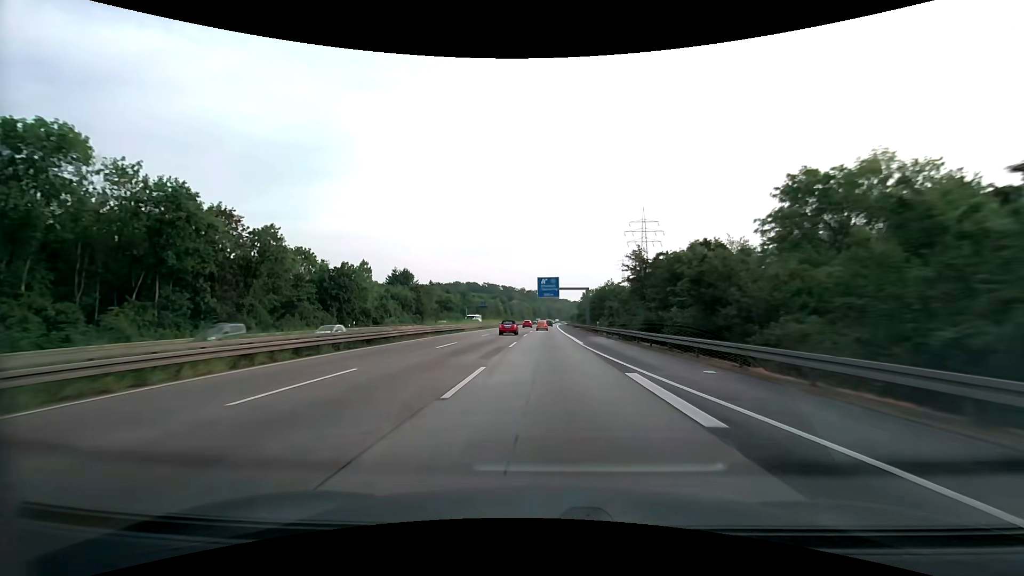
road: motorway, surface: asphalt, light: Day
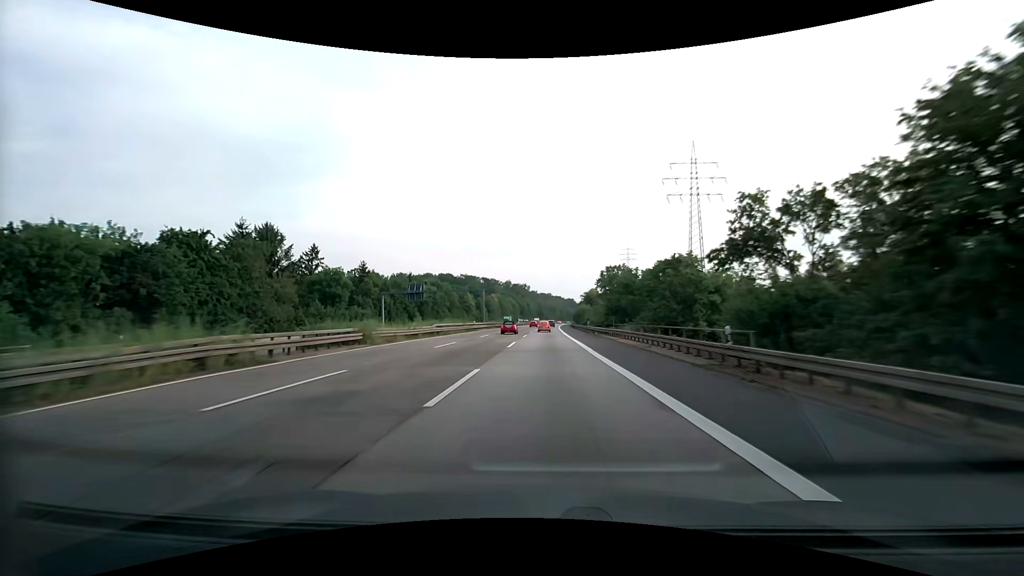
(+0.4, +88.2) m; +1°
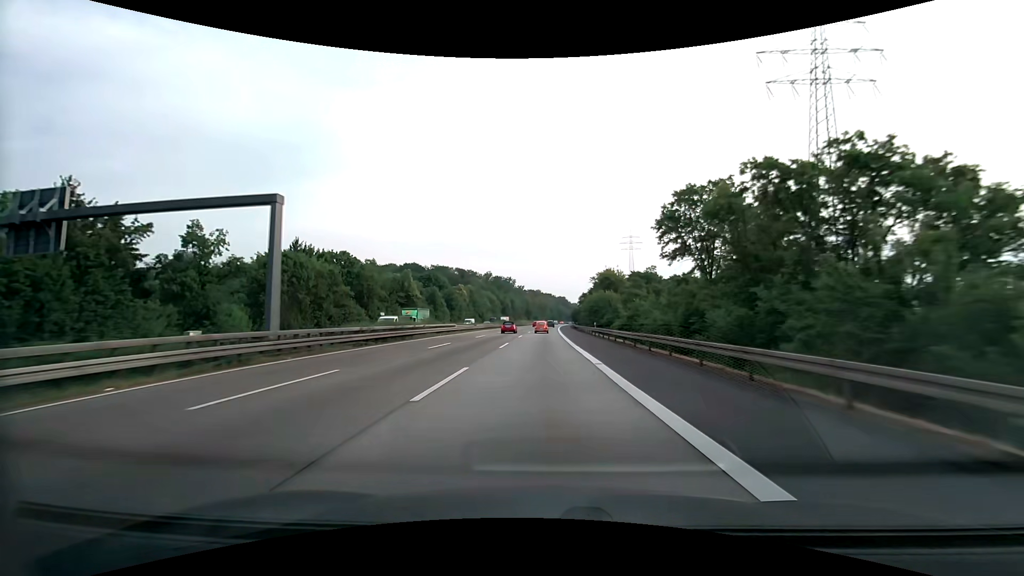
(+0.8, +70.2) m; +1°
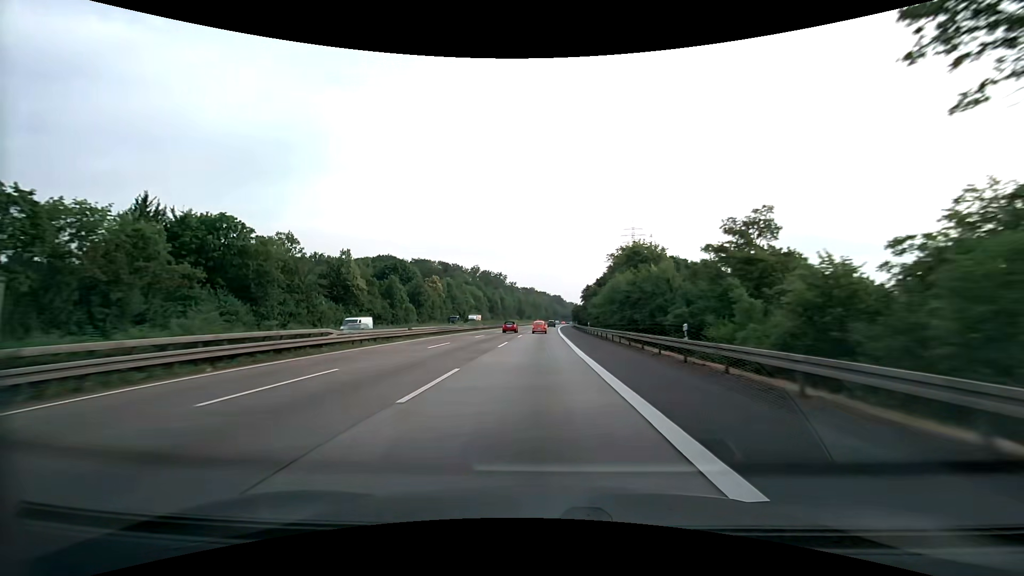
(+0.2, +35.0) m; +1°
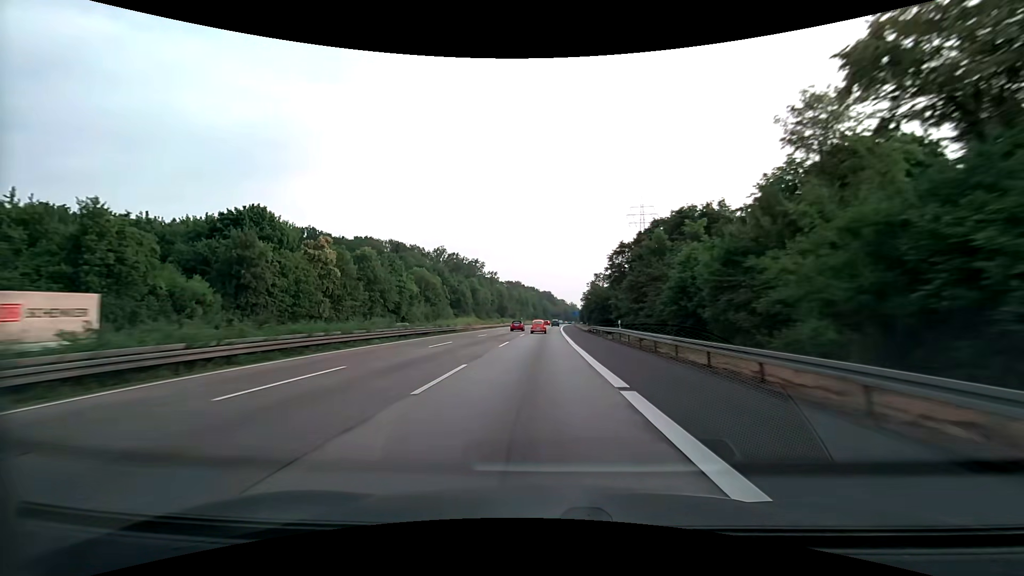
(+0.8, +69.8) m; +1°
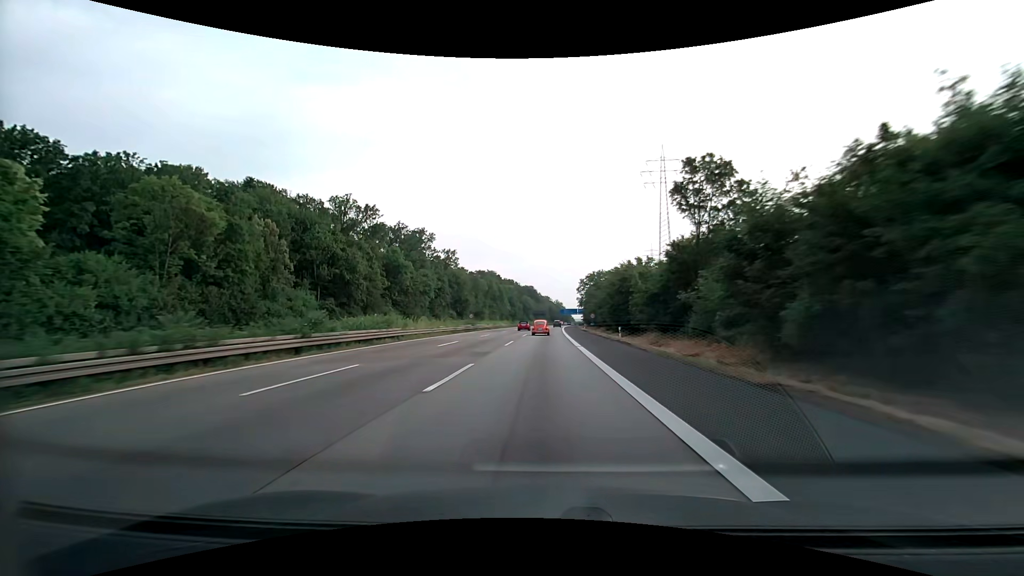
(+1.6, +87.0) m; +2°
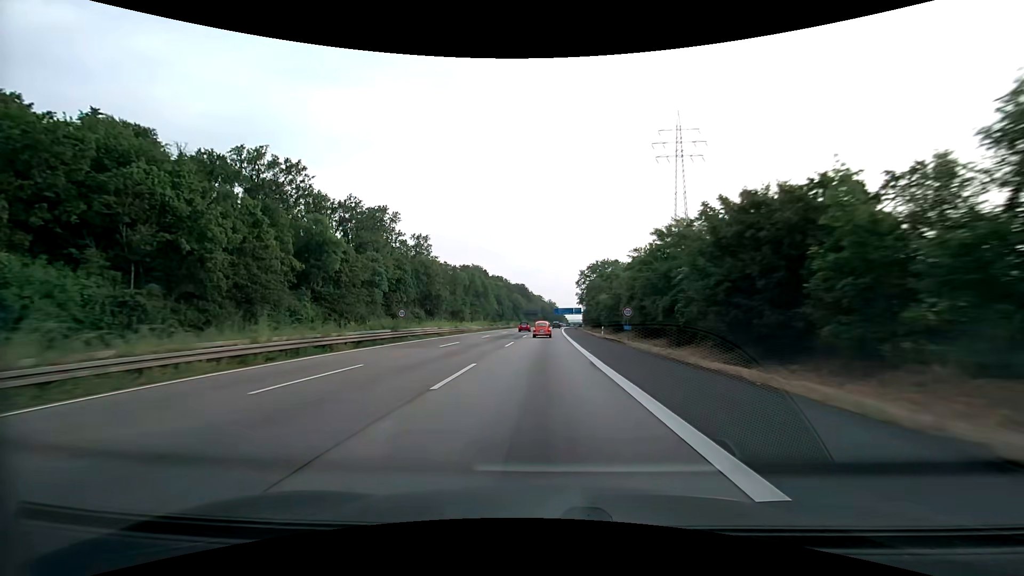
(+0.3, +34.8) m; +1°
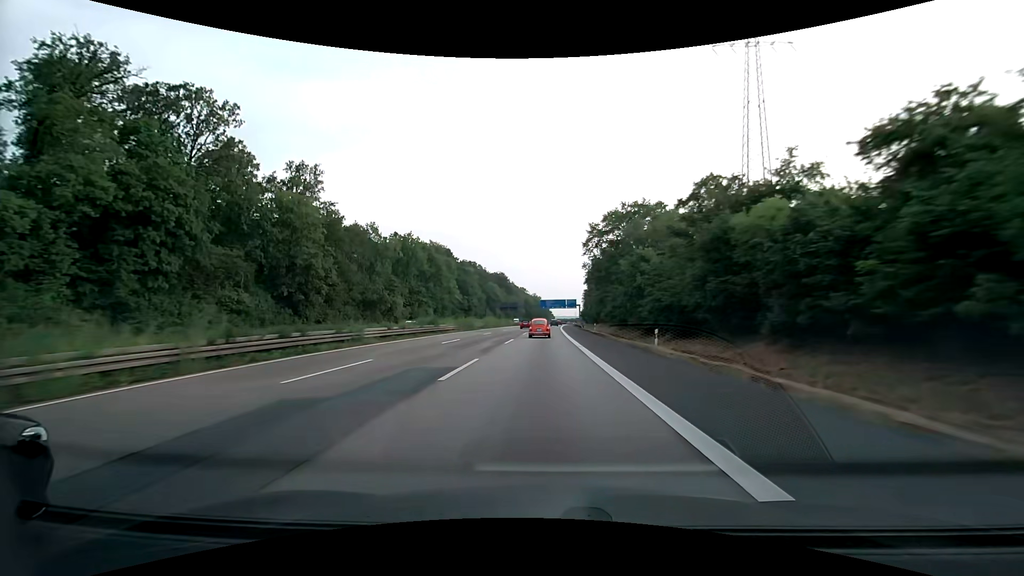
(+1.1, +69.2) m; +2°
(0, +10) (0, +20) (0, +30) (0, +40) (+1, +50) (+1, +60) (+1, +70) (+1, +80) (+1, +90) (+2, +100) m
